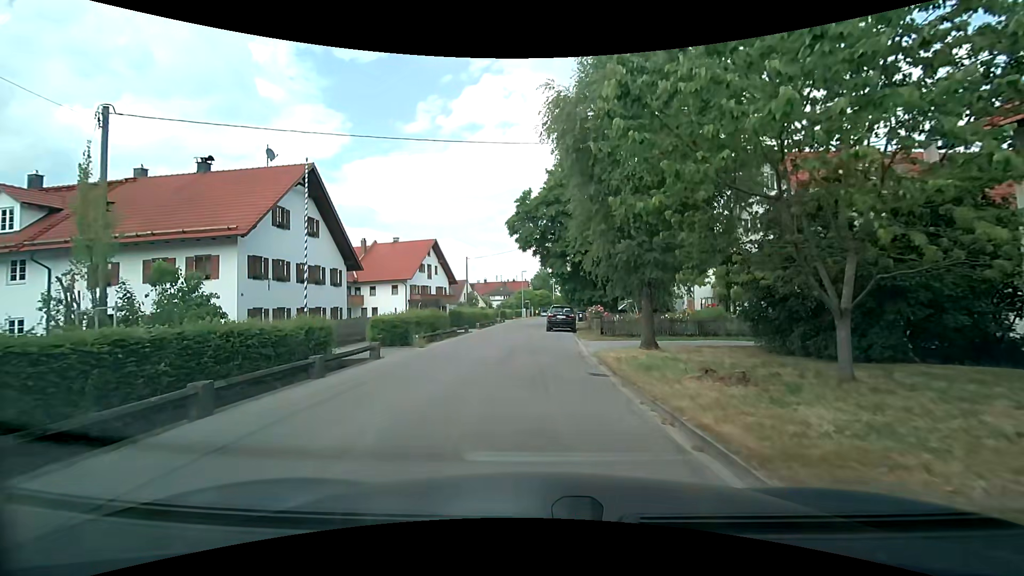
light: Day
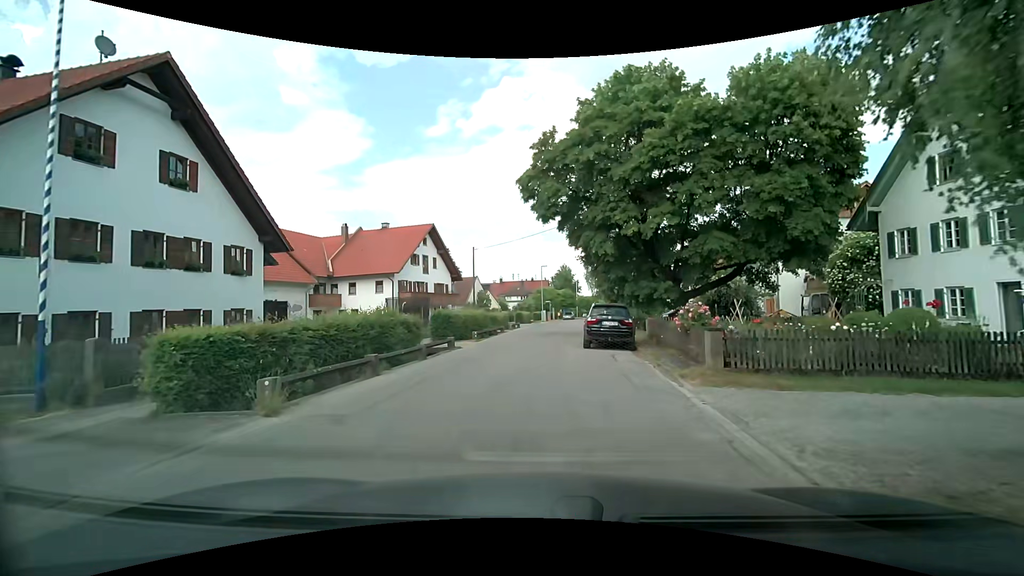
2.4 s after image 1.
(-0.4, +12.9) m; -3°
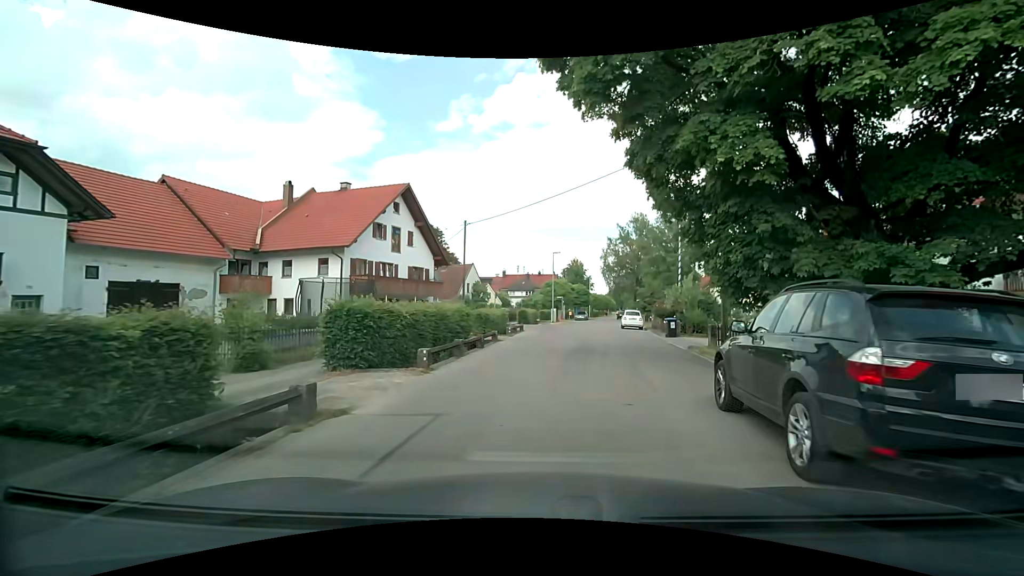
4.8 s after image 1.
(-0.4, +14.0) m; 0°
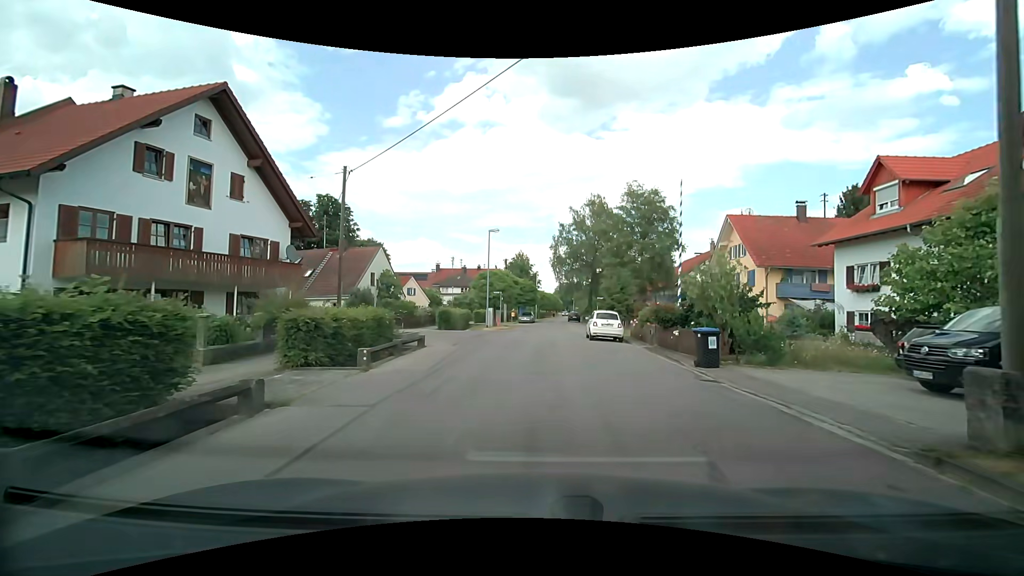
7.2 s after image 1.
(+1.1, +15.2) m; +5°
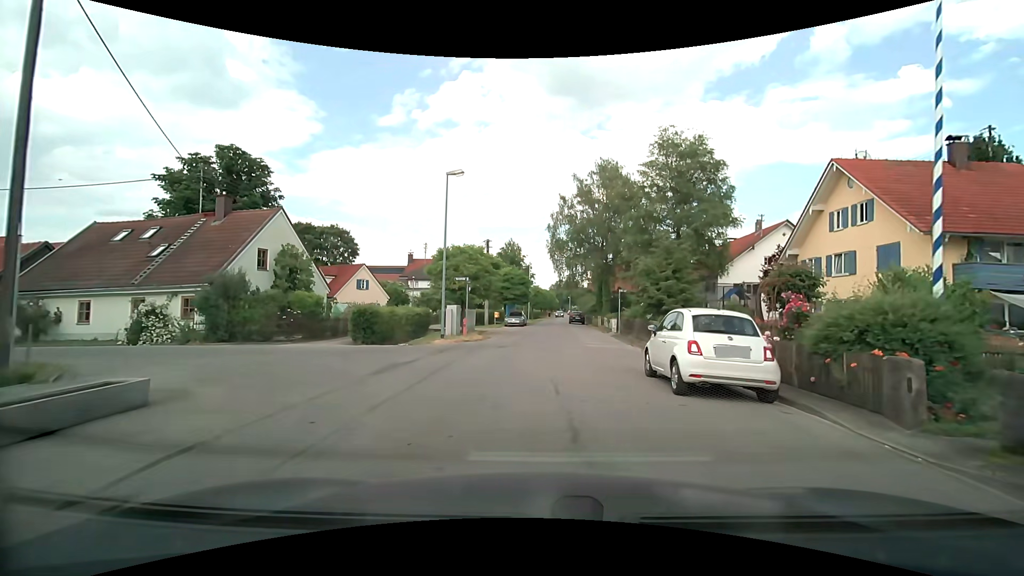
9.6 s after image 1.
(+0.4, +16.0) m; +2°
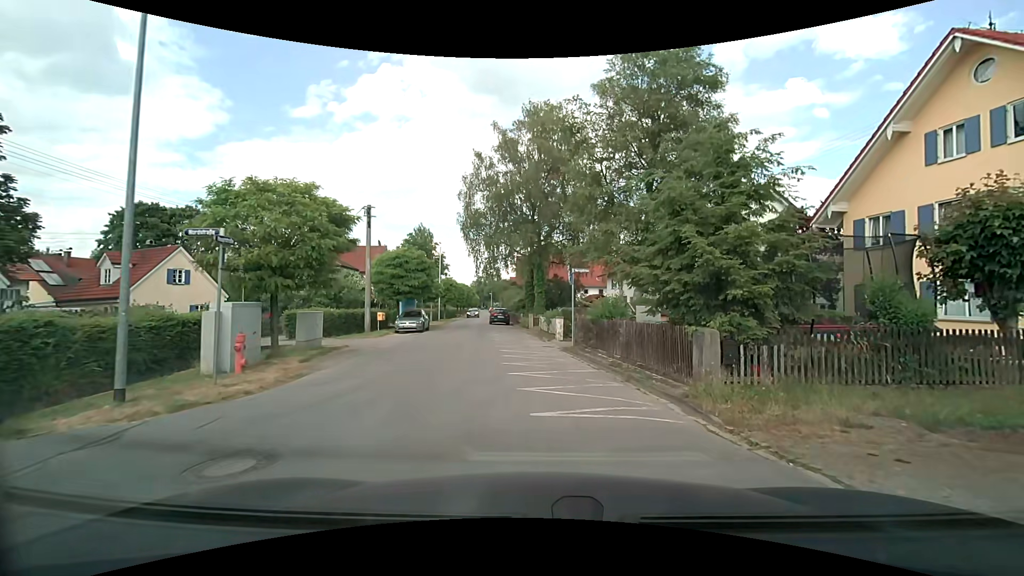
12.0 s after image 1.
(+0.7, +13.9) m; +9°
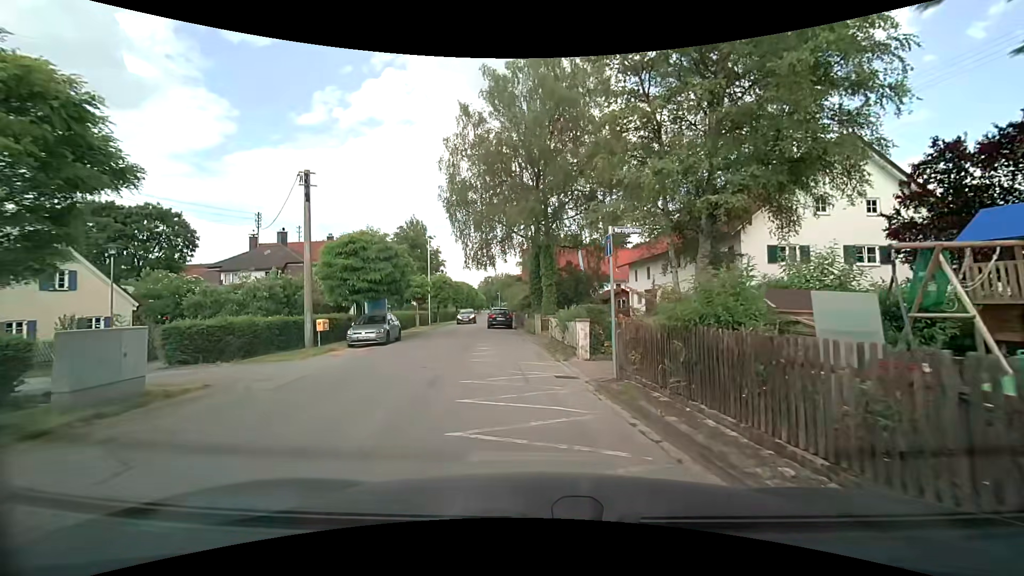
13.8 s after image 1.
(+0.1, +8.9) m; -2°
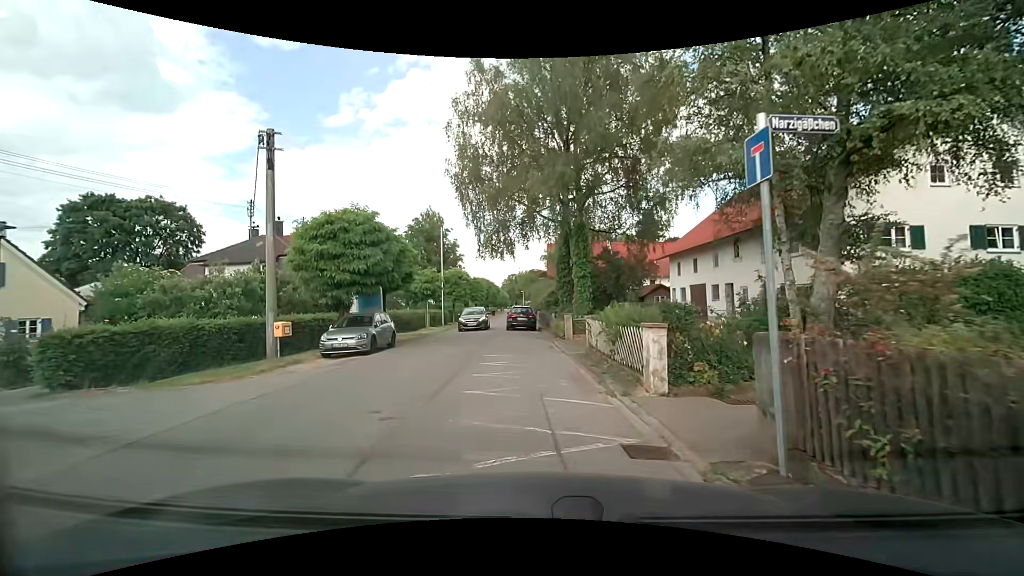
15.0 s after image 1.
(-0.1, +5.4) m; -2°
(0, +10) (-2, +20) (-4, +30) (-4, +40) (-3, +50) (-3, +60) (-3, +70) (-3, +80) (-3, +90) (-4, +100) m
